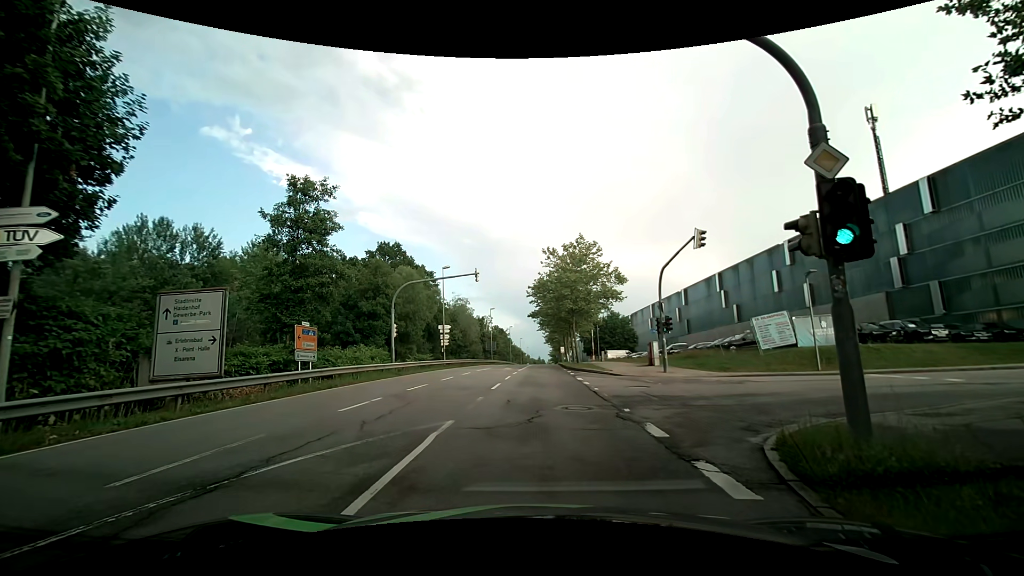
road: secondary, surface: asphalt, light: Day
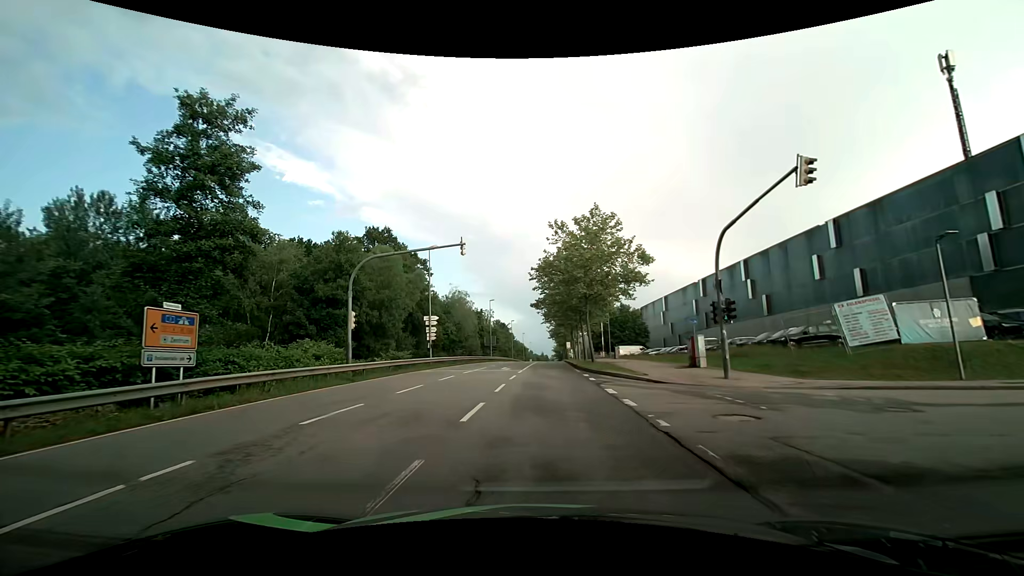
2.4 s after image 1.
(+0.3, +8.7) m; +1°
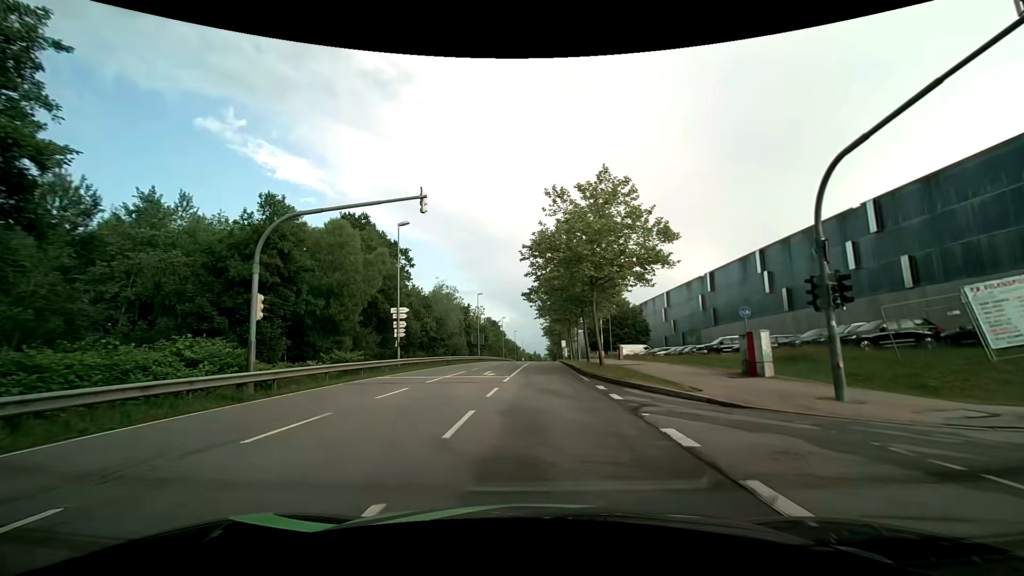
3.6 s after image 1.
(+0.1, +7.8) m; +1°
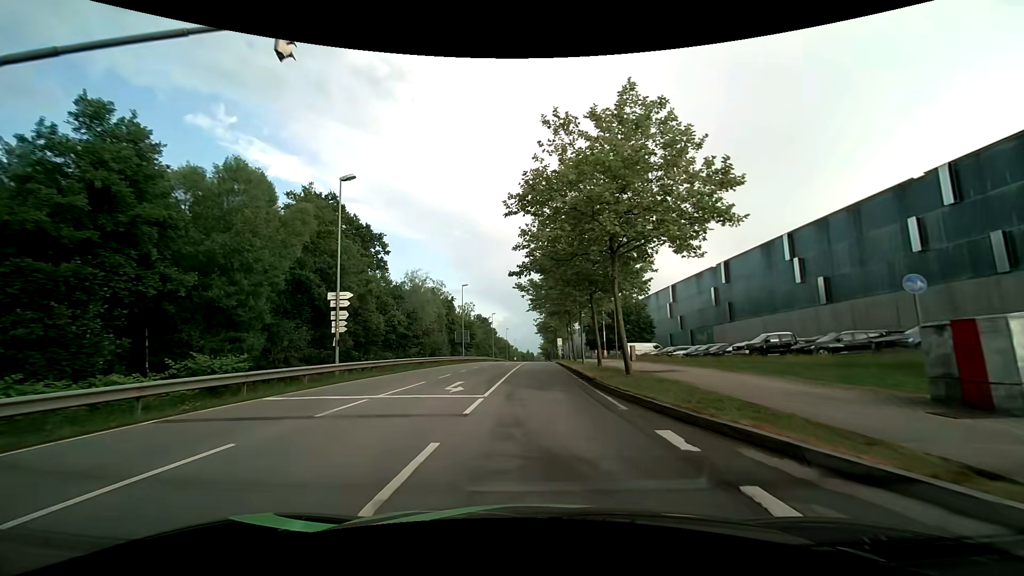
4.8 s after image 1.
(+0.1, +9.5) m; +1°
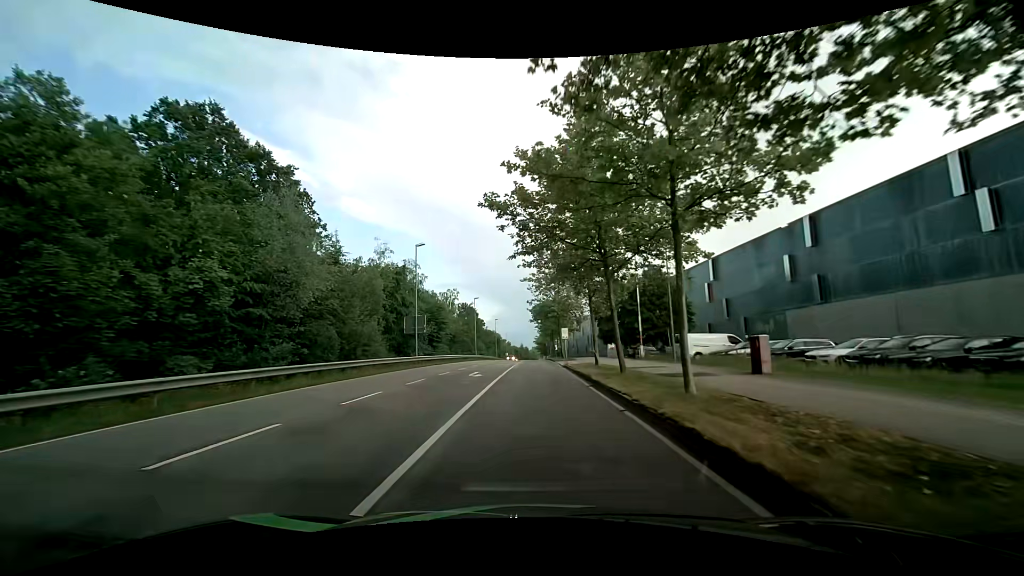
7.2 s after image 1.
(+0.3, +23.7) m; 0°
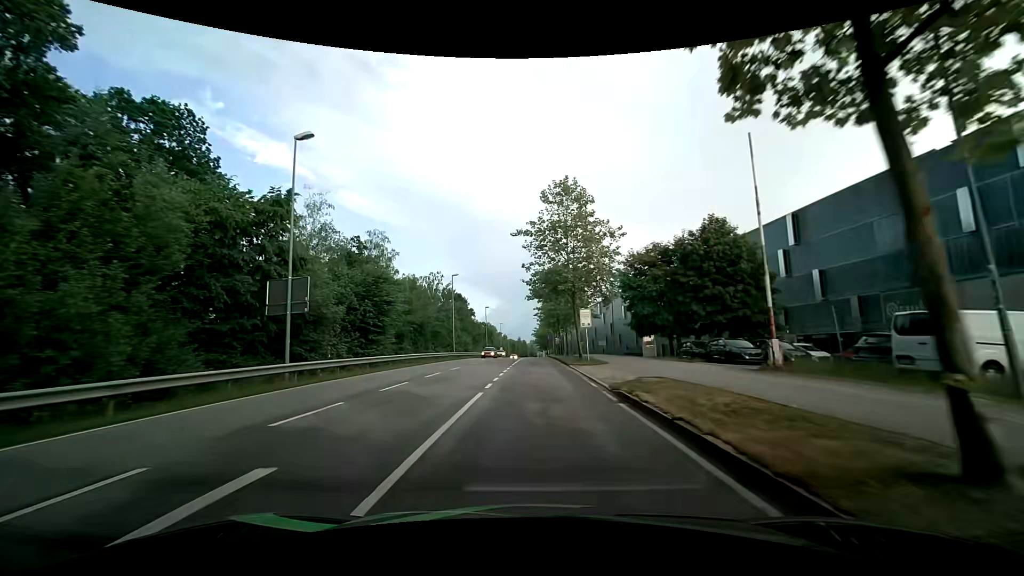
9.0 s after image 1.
(+0.4, +21.6) m; +1°
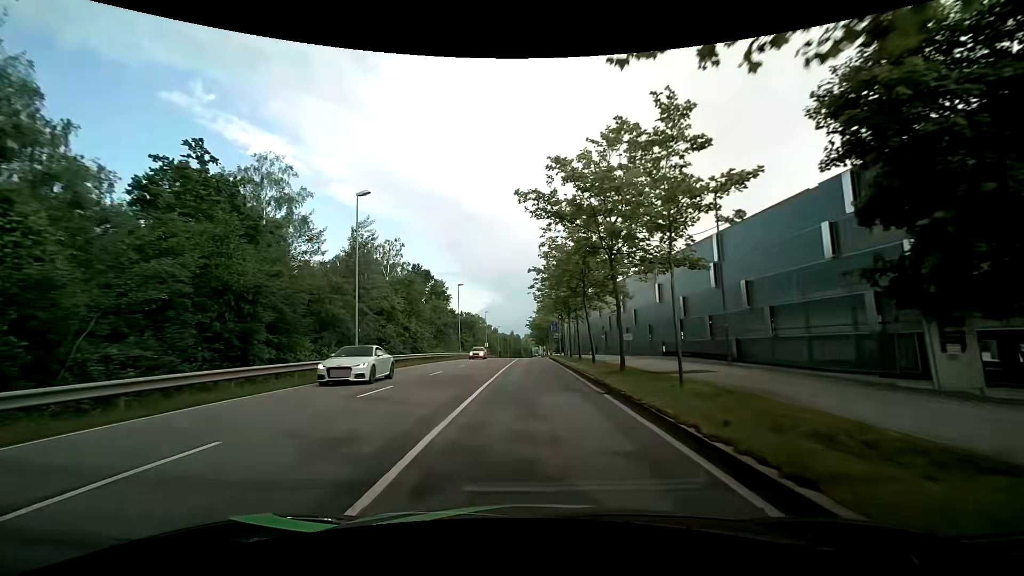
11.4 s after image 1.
(+0.3, +31.8) m; +1°
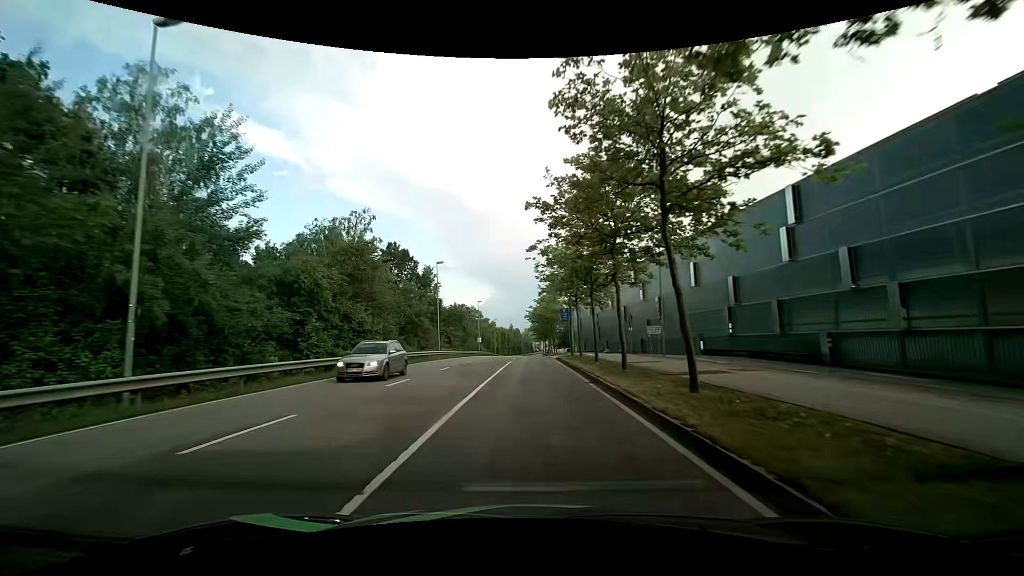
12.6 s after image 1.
(+0.1, +15.5) m; 0°
(0, +10) (0, +20) (0, +30) (0, +40) (0, +50) (0, +60) (0, +70) (0, +80) (0, +90) (0, +100) m
